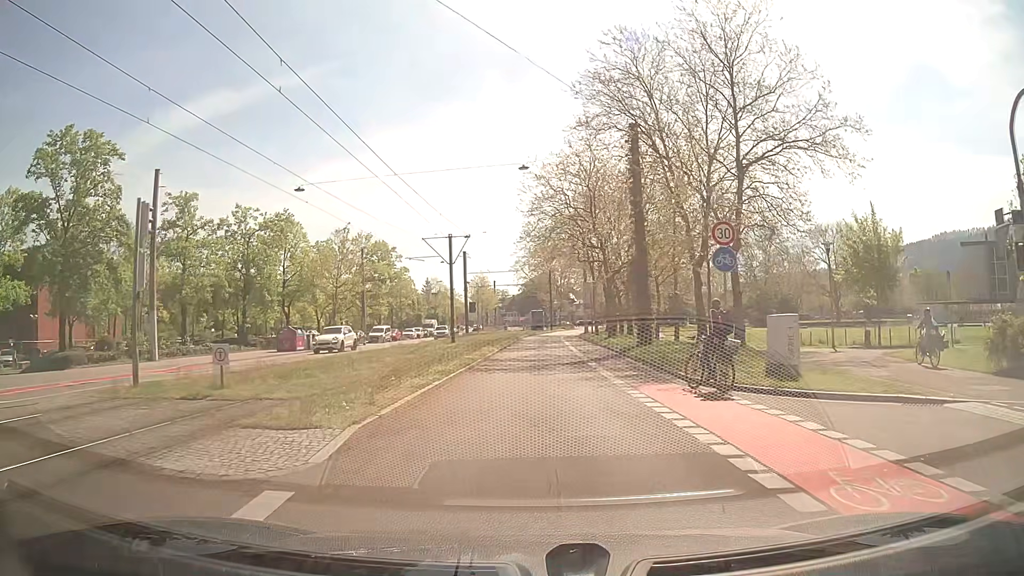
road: secondary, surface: asphalt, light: Day
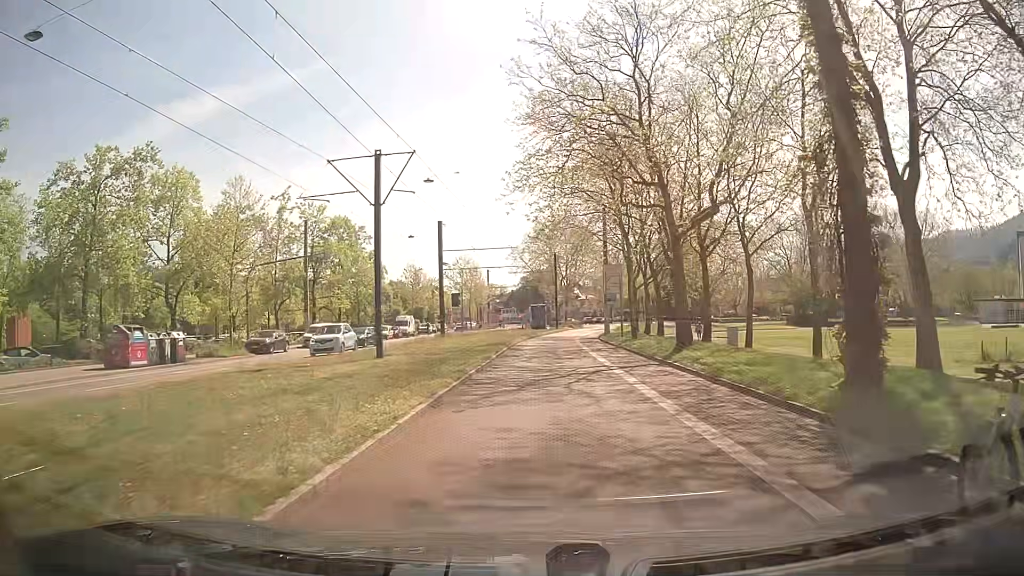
(+0.1, +21.7) m; 0°
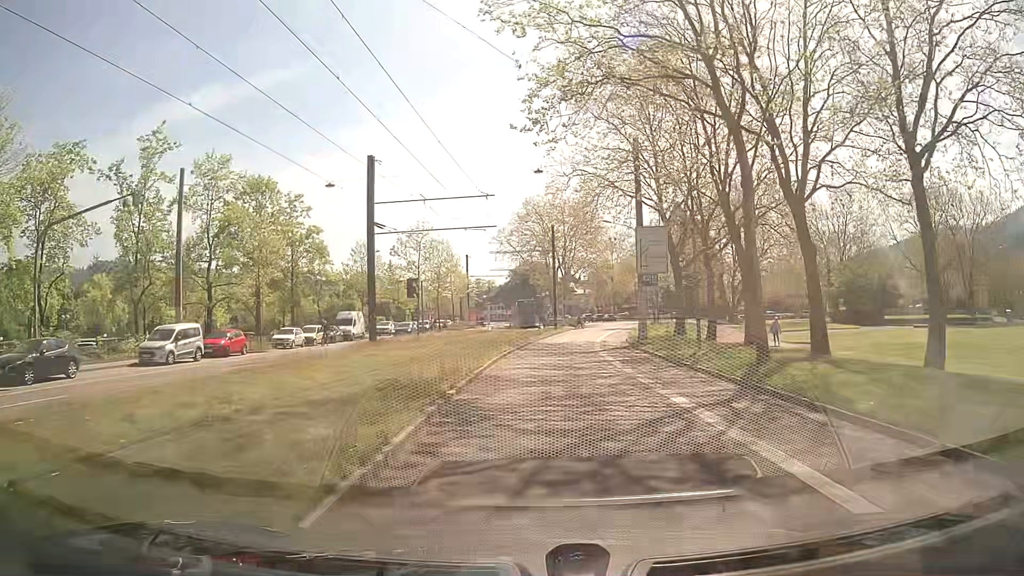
(0.0, +22.5) m; +2°
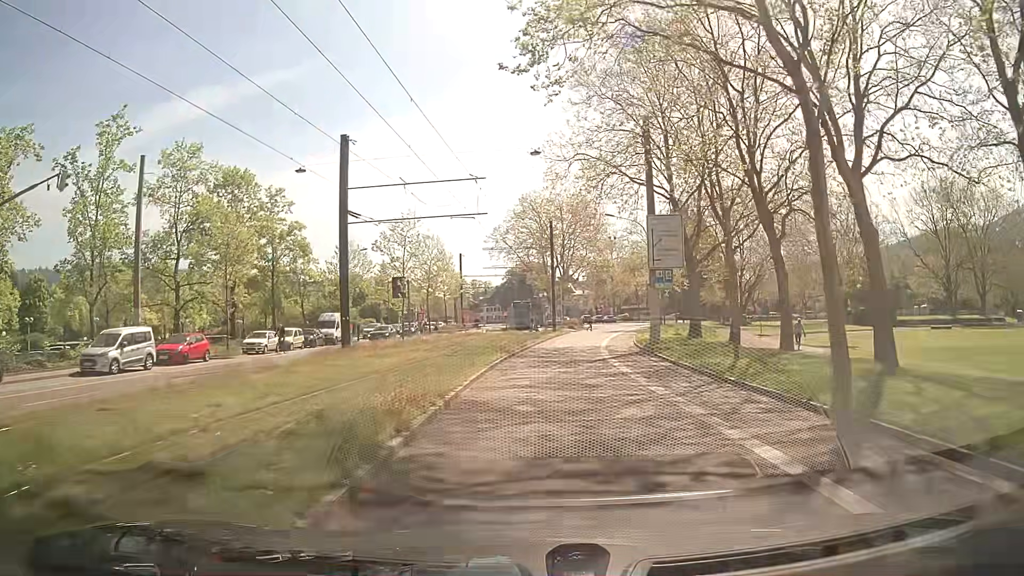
(-0.1, +4.5) m; -1°
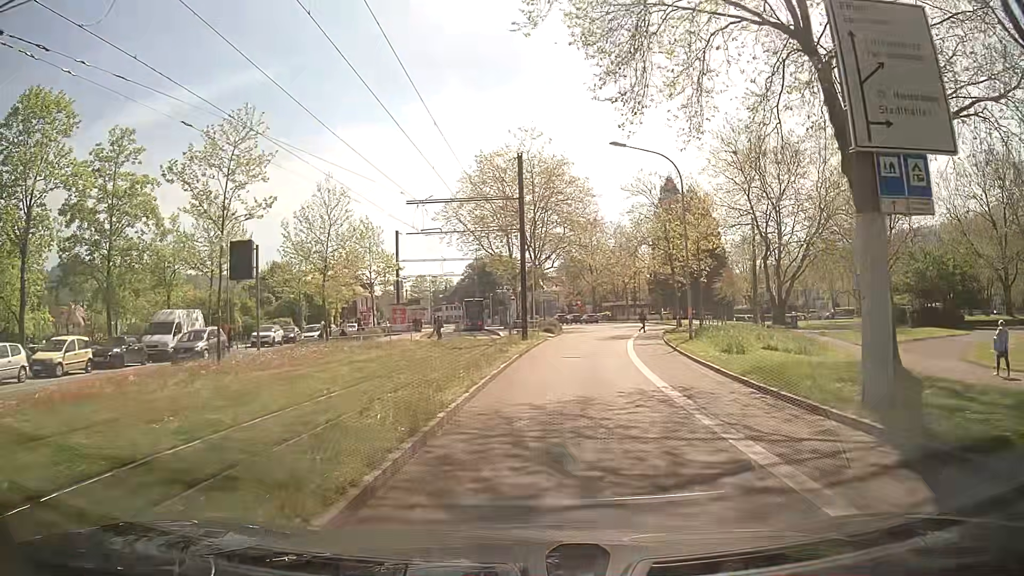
(+0.3, +22.9) m; +3°
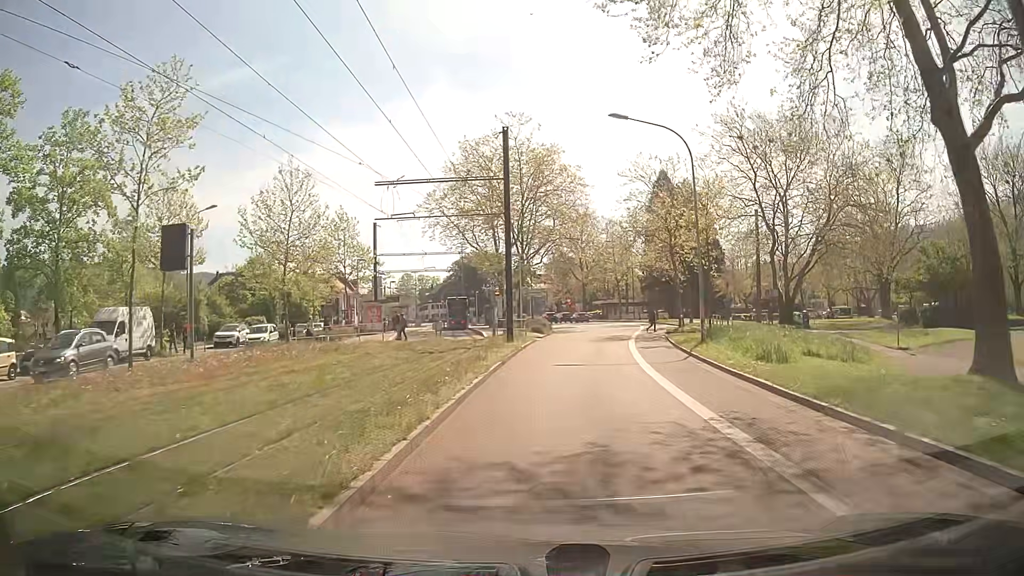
(0.0, +4.6) m; 0°
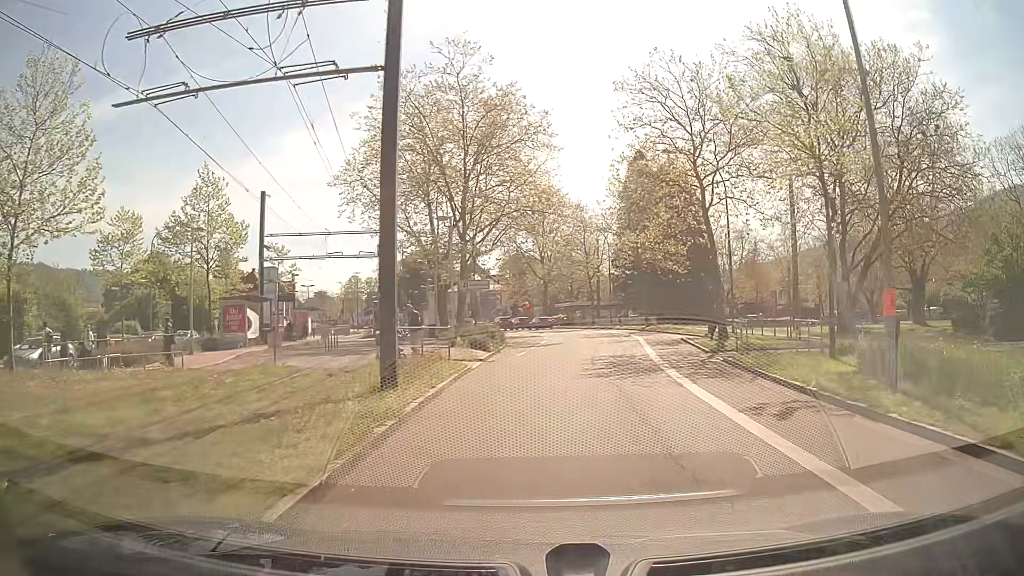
(+0.9, +18.0) m; +5°
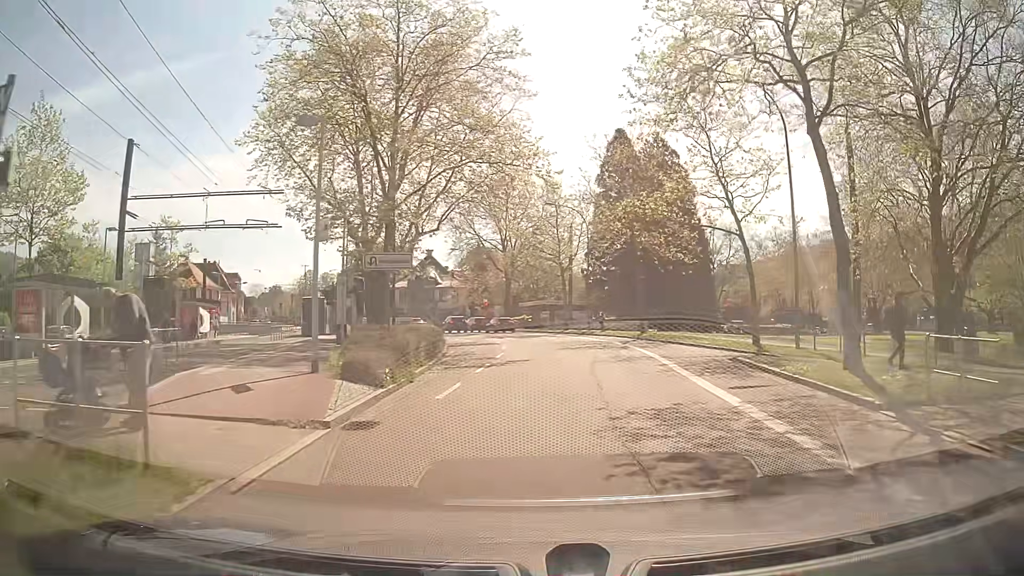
(+0.2, +13.4) m; +3°
